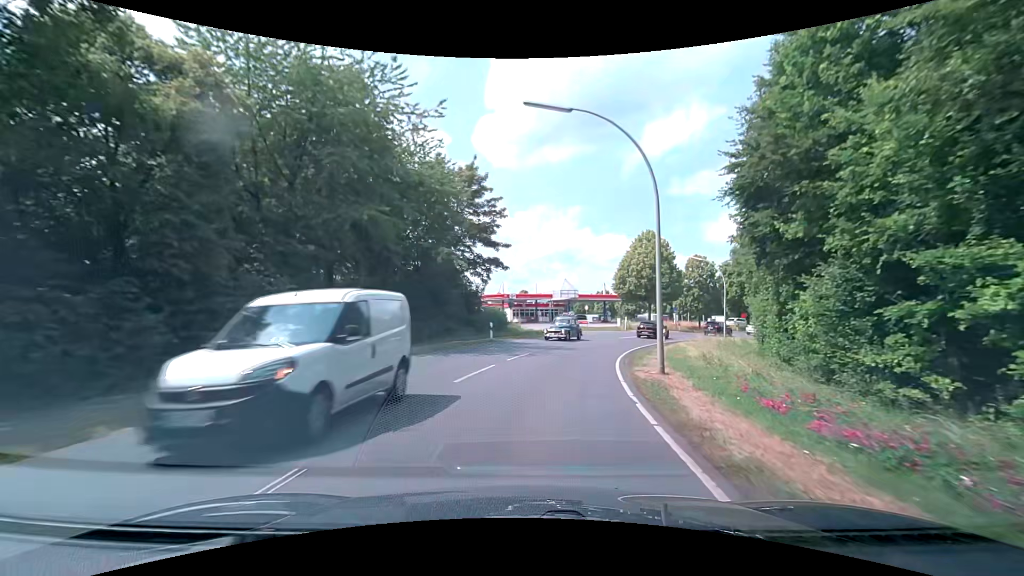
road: secondary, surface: asphalt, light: Day
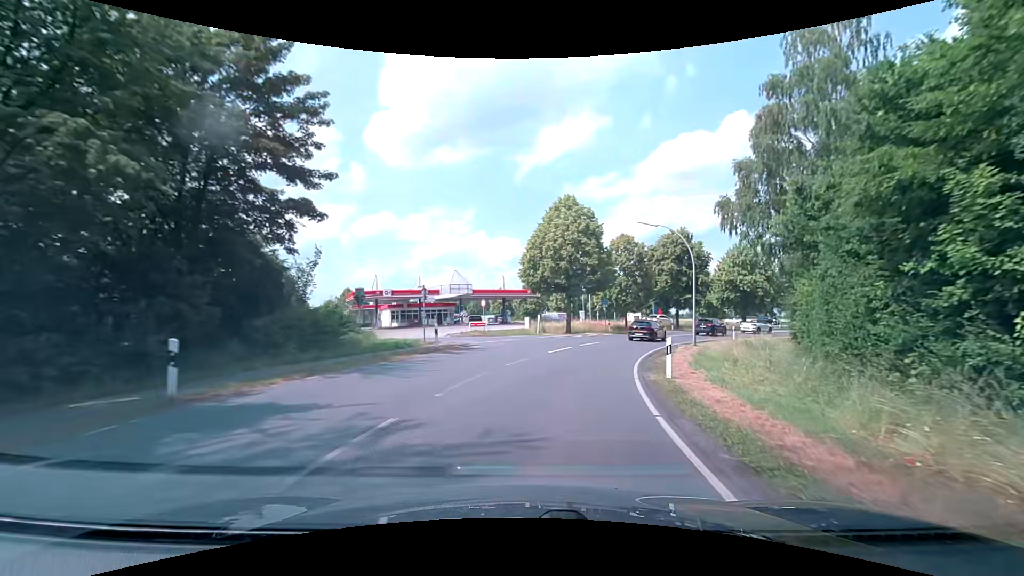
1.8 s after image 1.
(+1.8, +19.4) m; +11°
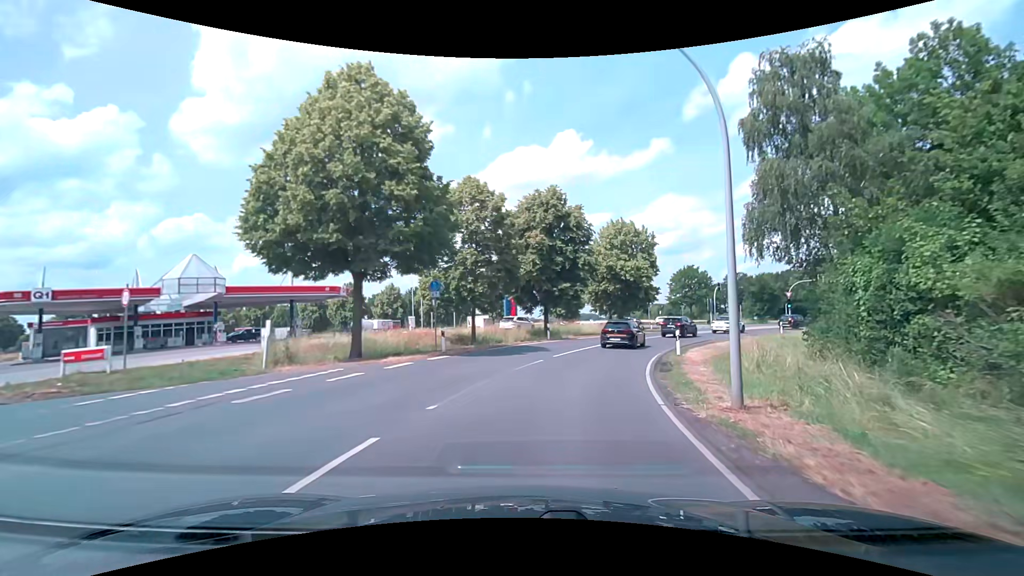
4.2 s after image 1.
(+3.9, +23.8) m; +18°
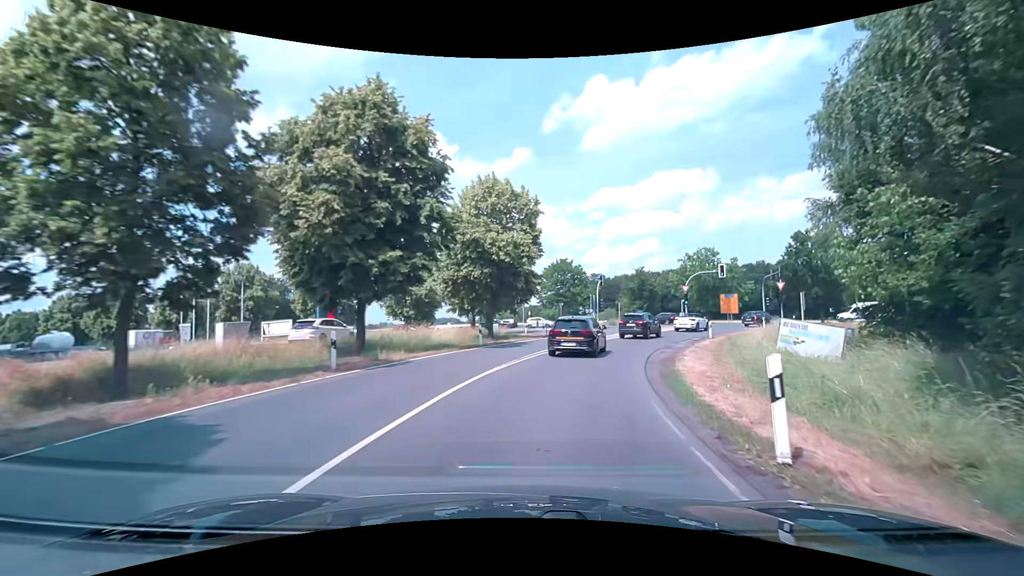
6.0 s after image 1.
(+2.4, +18.2) m; +15°
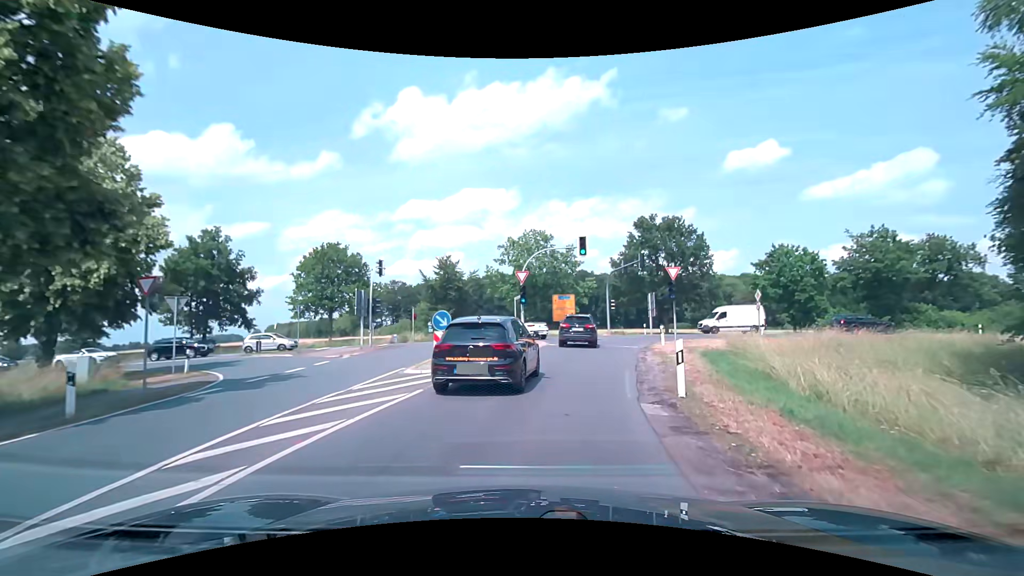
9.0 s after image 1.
(+5.4, +25.6) m; +22°
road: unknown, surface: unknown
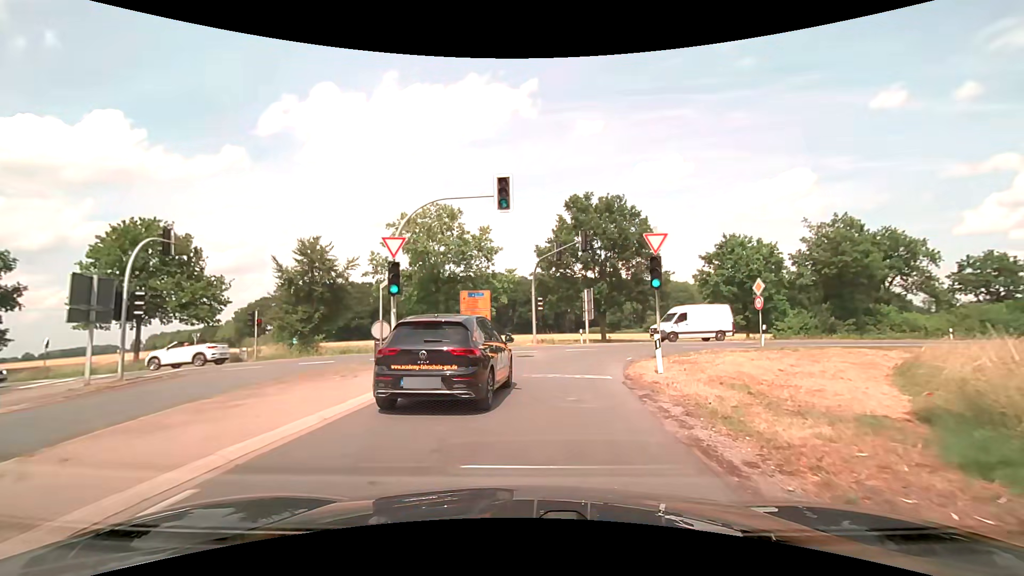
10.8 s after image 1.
(+1.3, +13.4) m; +10°
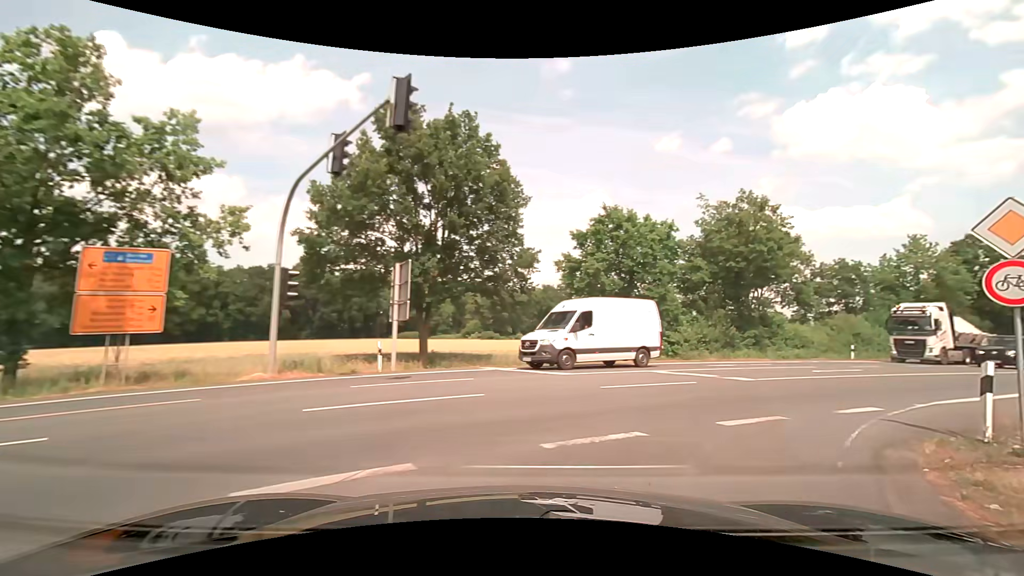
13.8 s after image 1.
(+2.0, +19.6) m; +19°
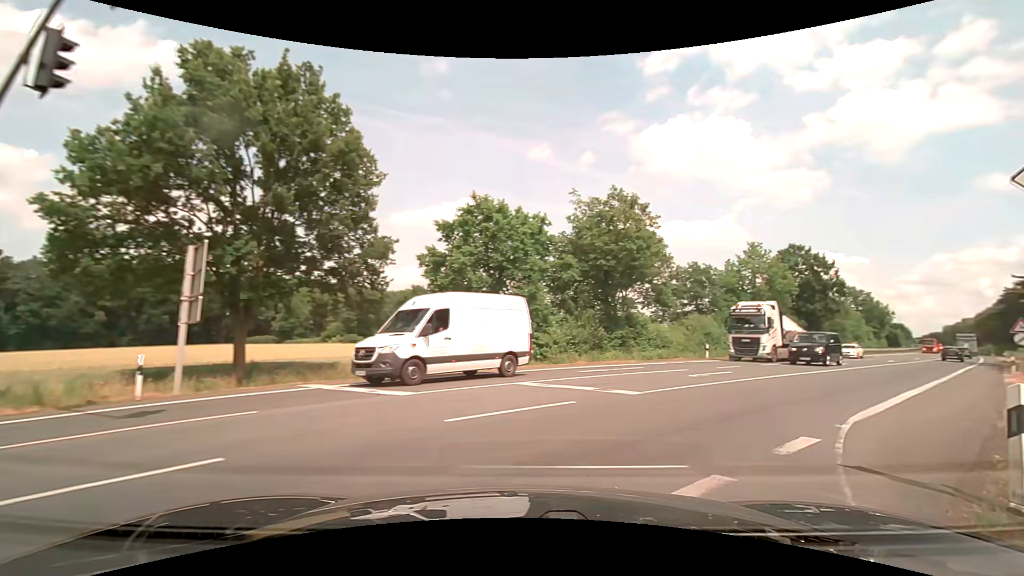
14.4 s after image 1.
(+0.5, +3.9) m; +15°
(+3, +9) (+9, +17) (+16, +25) (+23, +32) (+30, +39) (+37, +46) (+44, +53) (+51, +60) (+58, +67) (+65, +75) m
